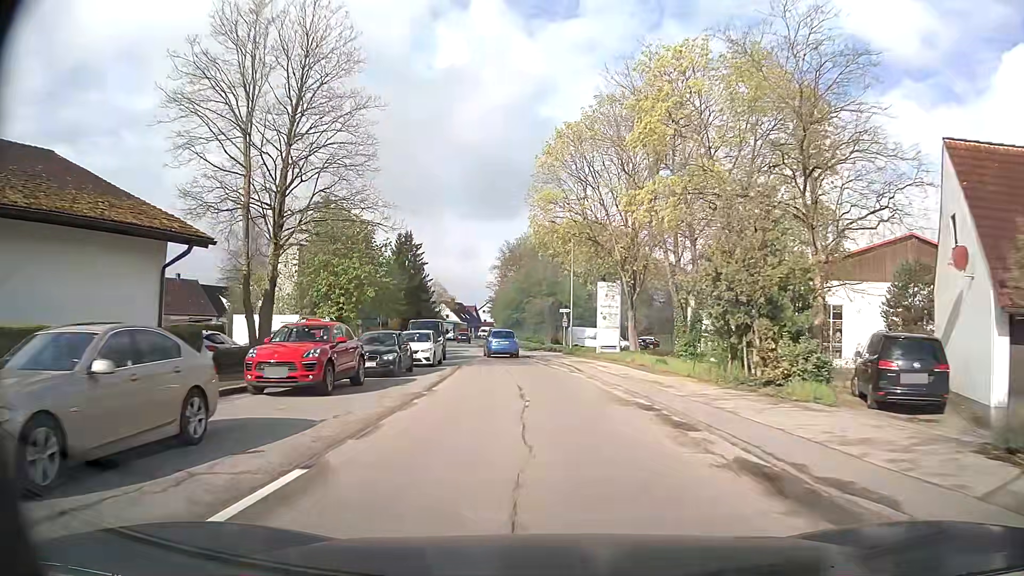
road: secondary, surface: asphalt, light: Day
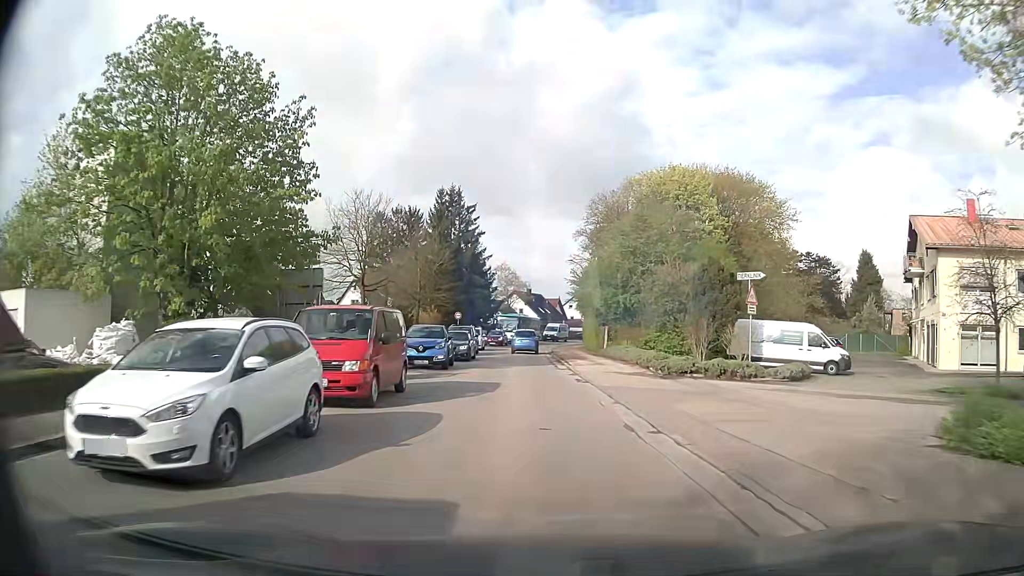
(-2.8, +35.0) m; -8°
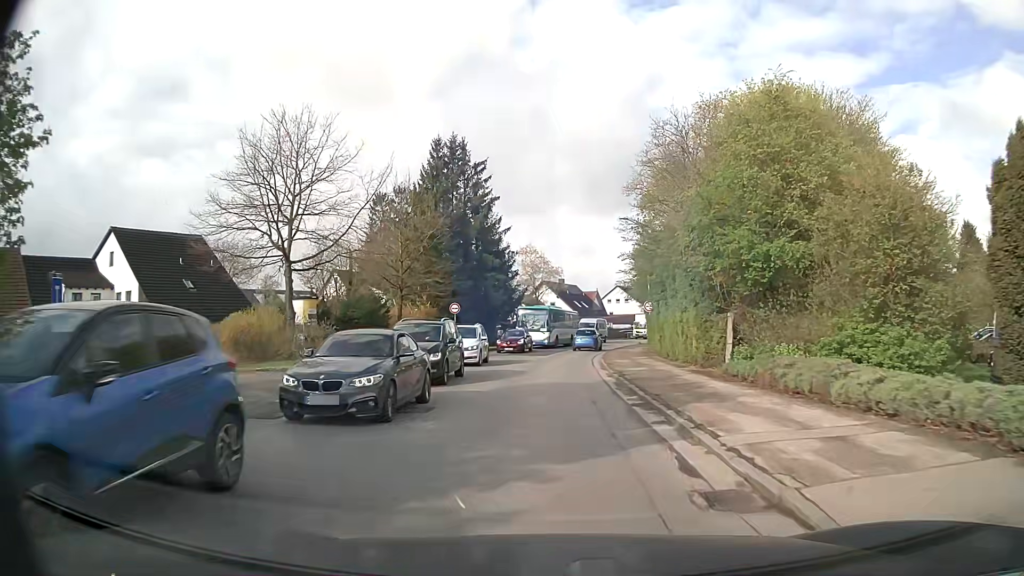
(-0.6, +21.0) m; -2°
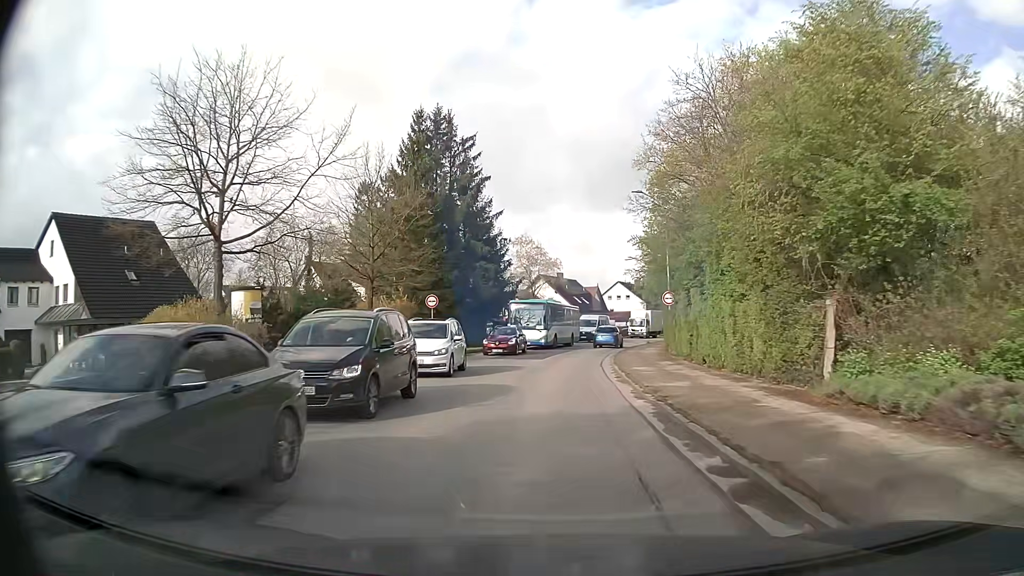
(0.0, +7.0) m; -1°
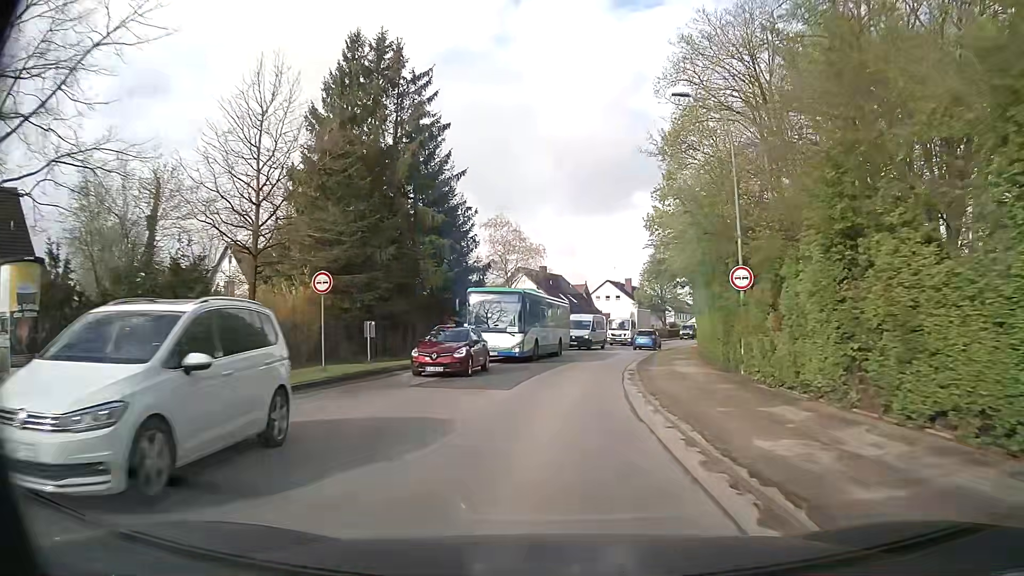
(+0.2, +14.1) m; +2°
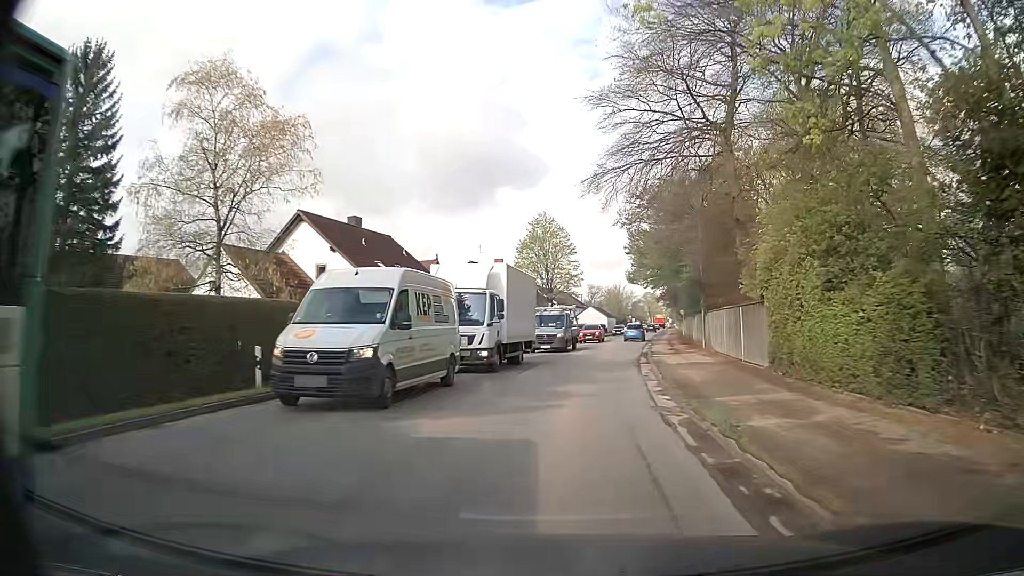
(+2.9, +35.3) m; +11°
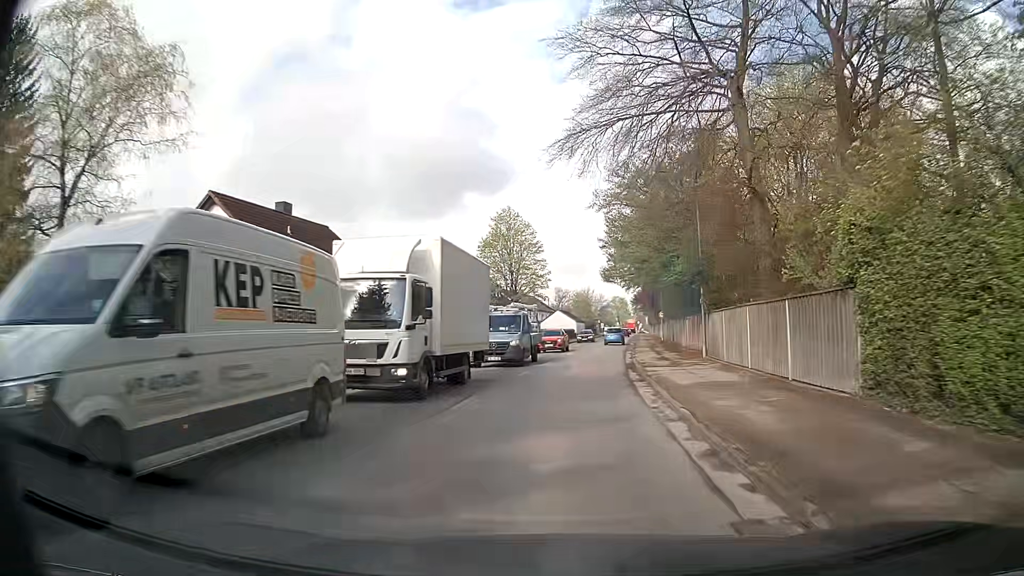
(+0.2, +7.1) m; +2°
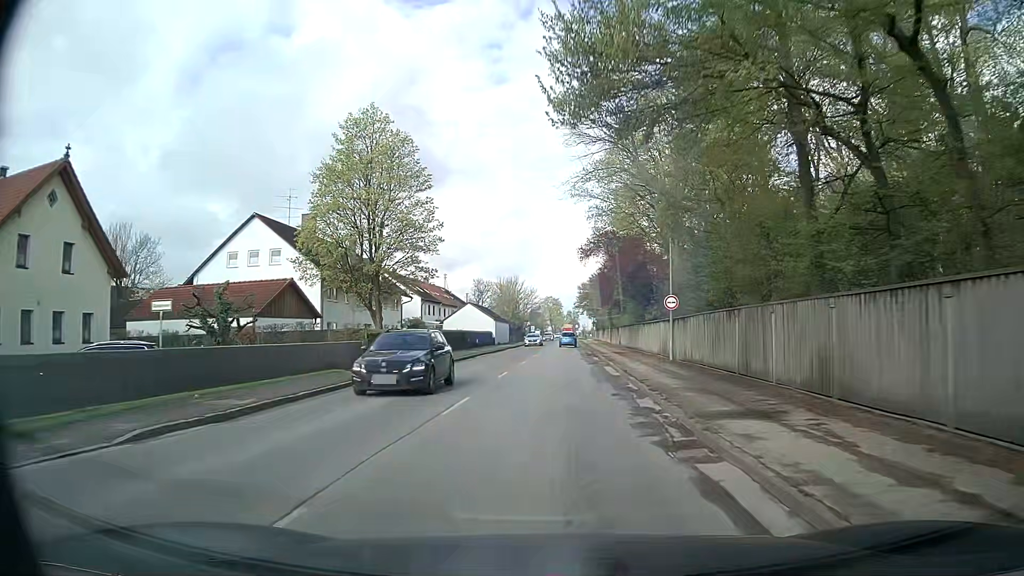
(+2.9, +36.4) m; +7°
